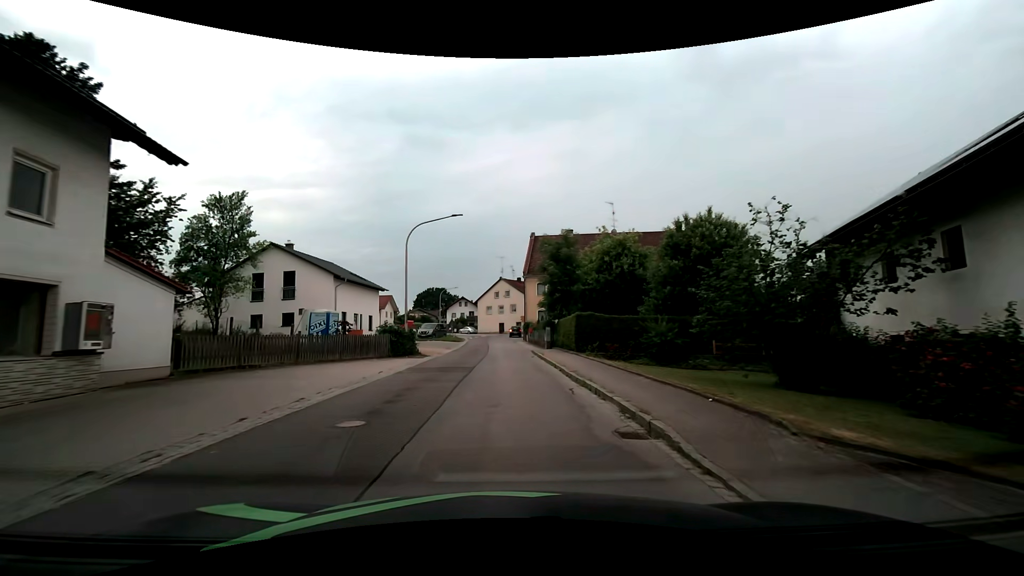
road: tertiary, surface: asphalt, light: Day
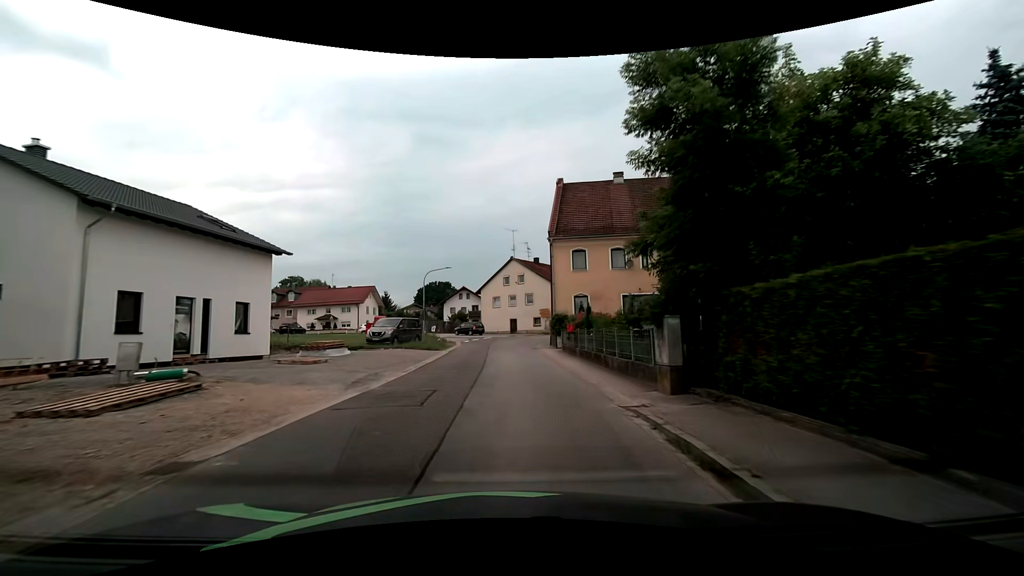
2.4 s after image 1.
(-0.1, +24.7) m; -1°
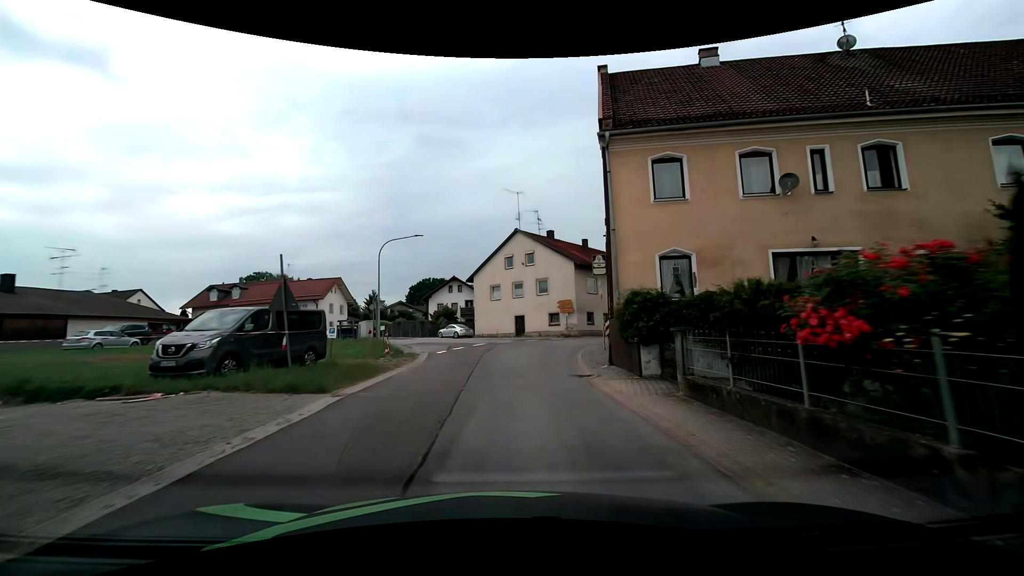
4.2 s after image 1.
(-0.1, +19.6) m; +1°
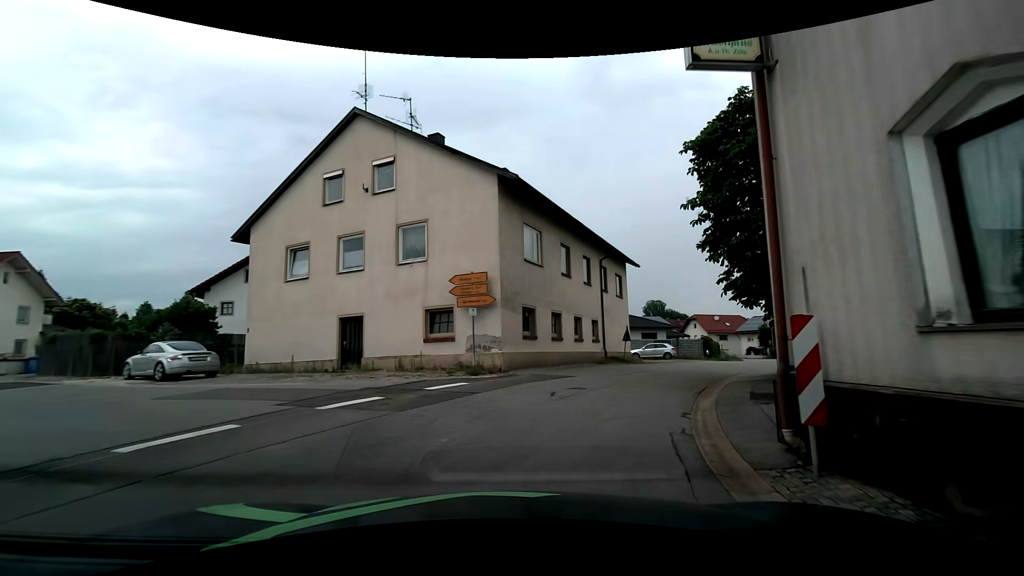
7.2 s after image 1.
(+1.3, +26.7) m; +13°
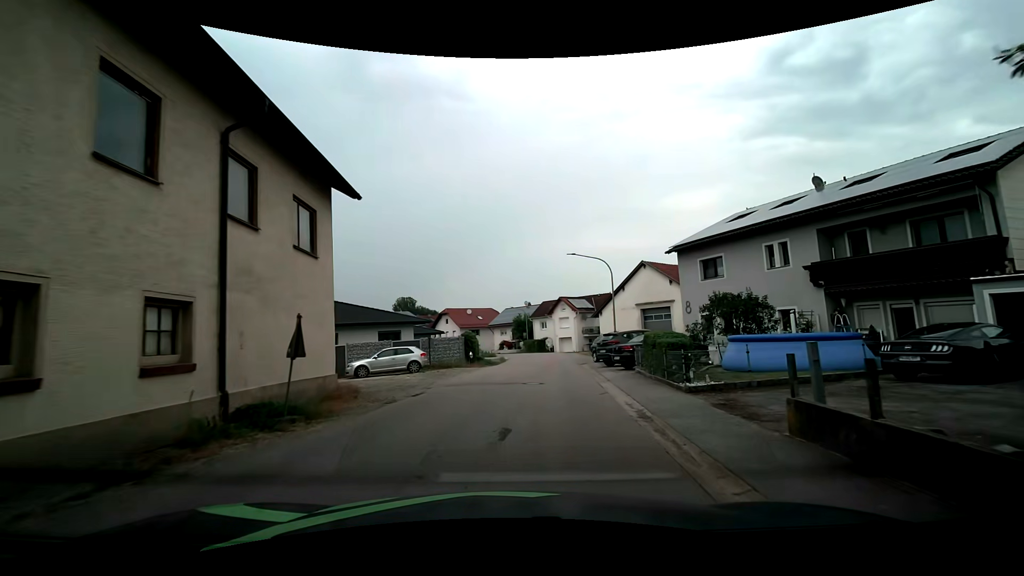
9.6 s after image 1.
(+4.4, +16.5) m; +28°
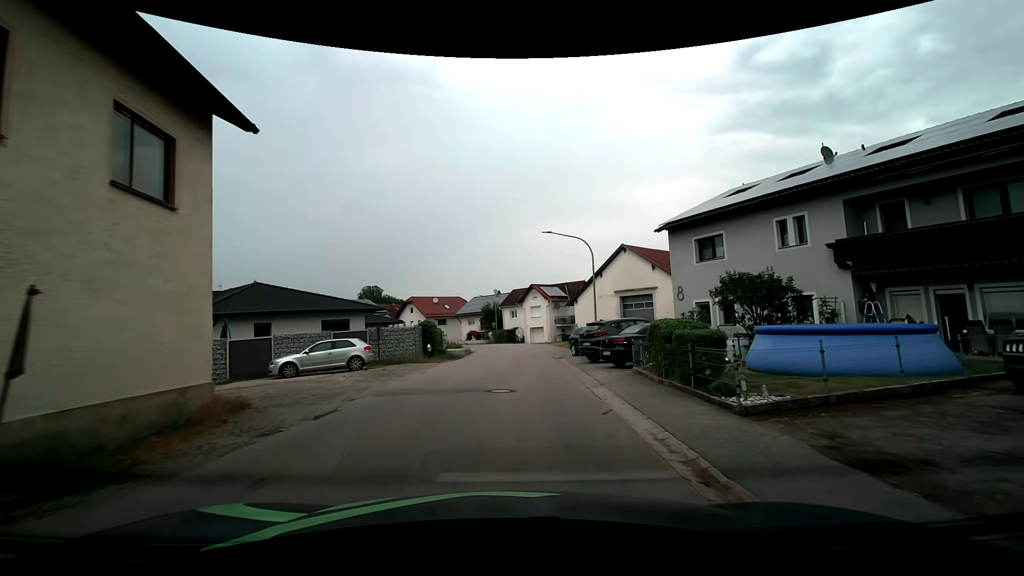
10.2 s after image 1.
(+0.2, +4.5) m; +5°
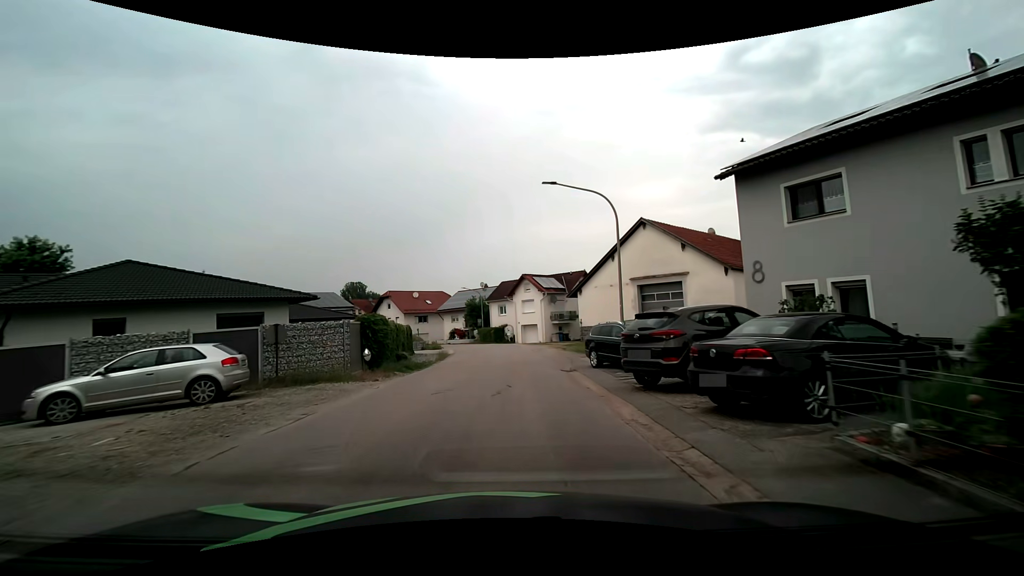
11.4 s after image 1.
(+0.1, +9.8) m; 0°
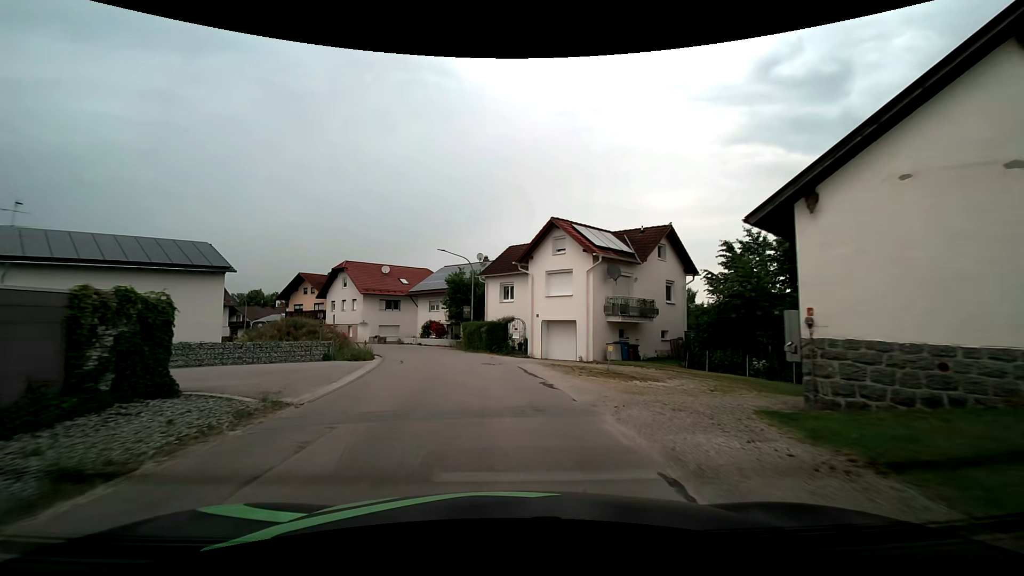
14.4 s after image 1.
(+0.1, +28.1) m; -1°
(0, +10) (-1, +20) (-3, +30) (-7, +39) (-11, +48) (-18, +56) (-25, +63) (-32, +69) (-41, +74) (-50, +78) m
